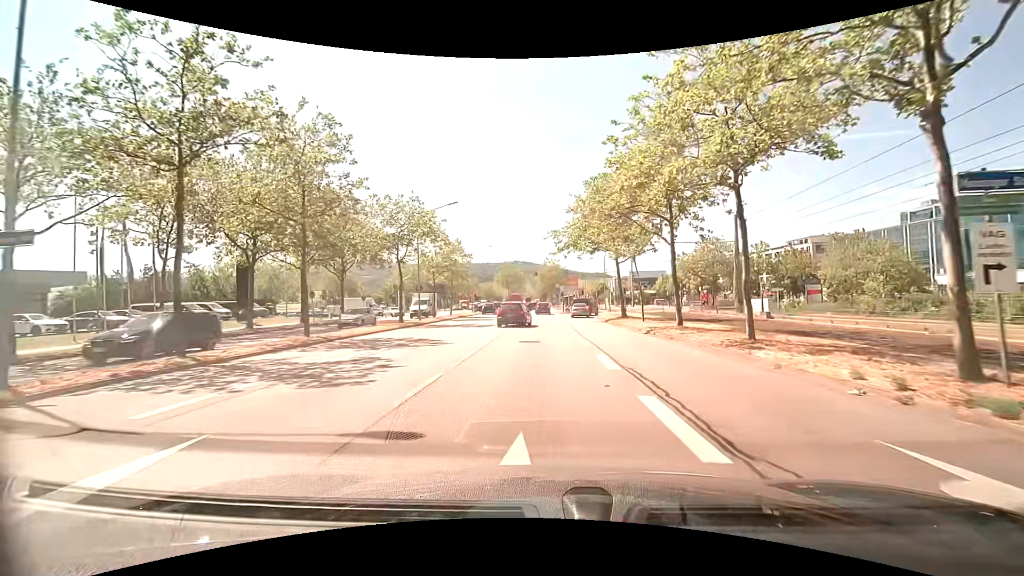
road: primary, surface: asphalt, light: Day
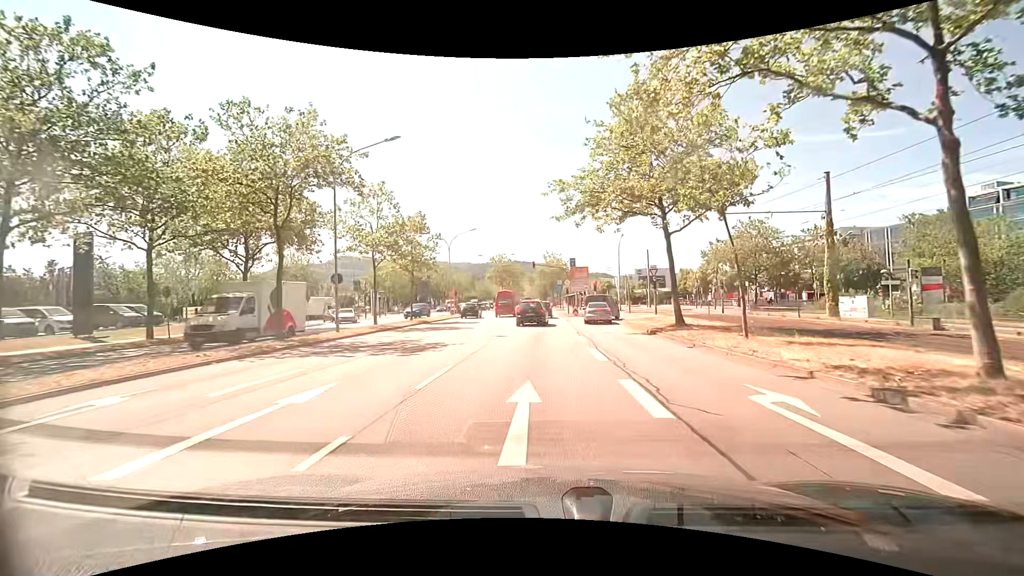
(0.0, +16.3) m; -1°
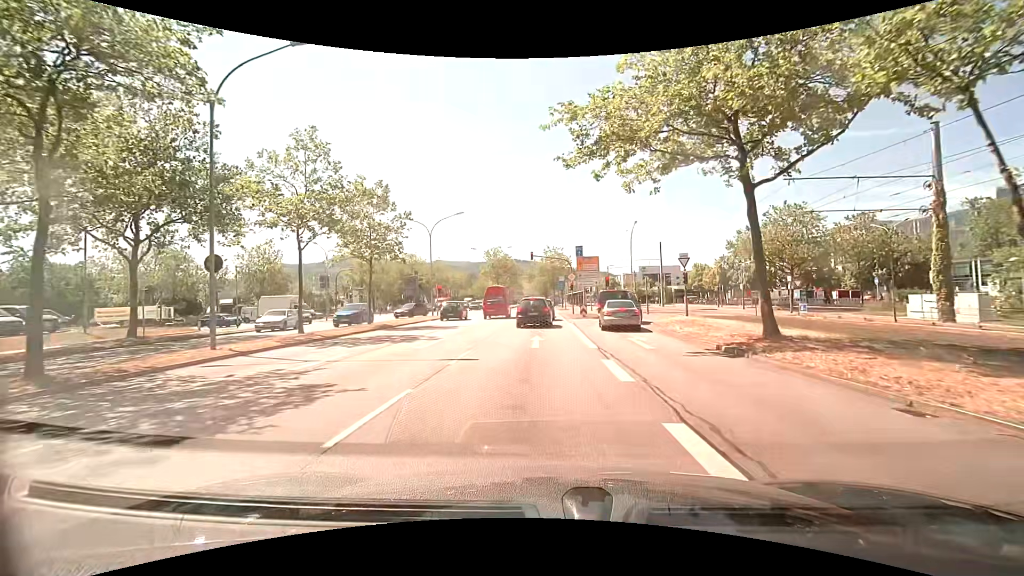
(+0.1, +9.2) m; 0°
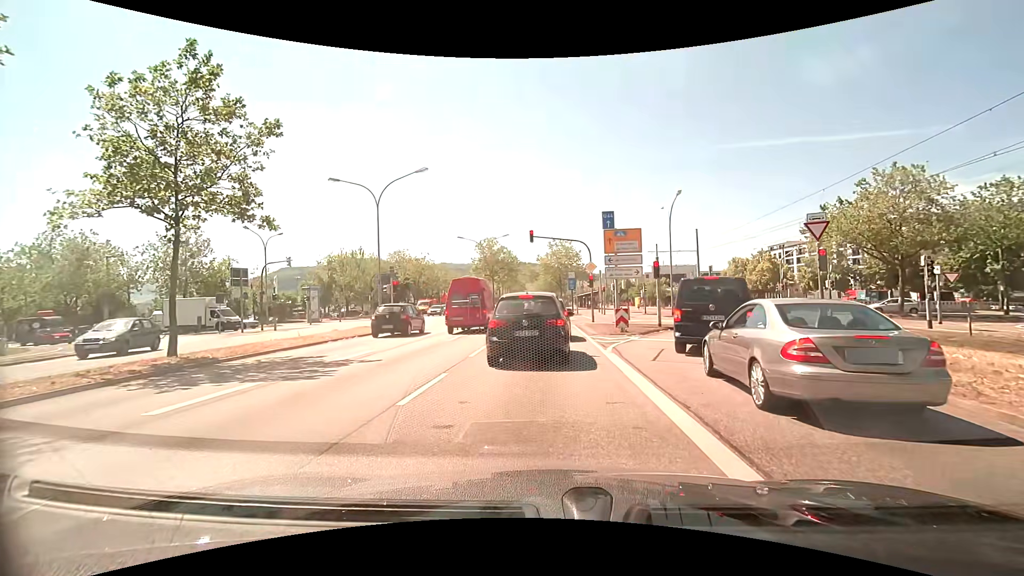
(-0.1, +15.7) m; -1°
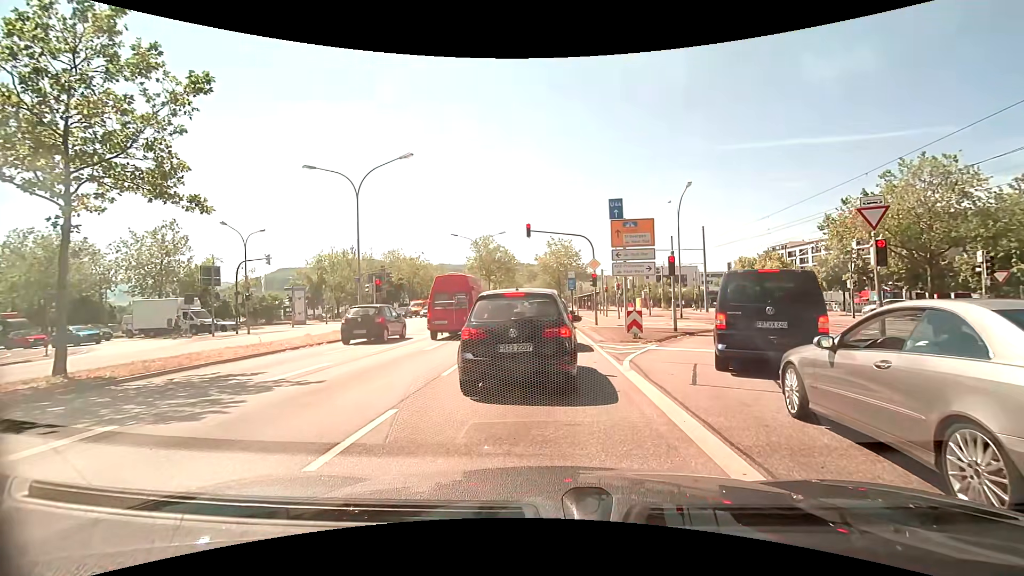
(0.0, +3.0) m; 0°
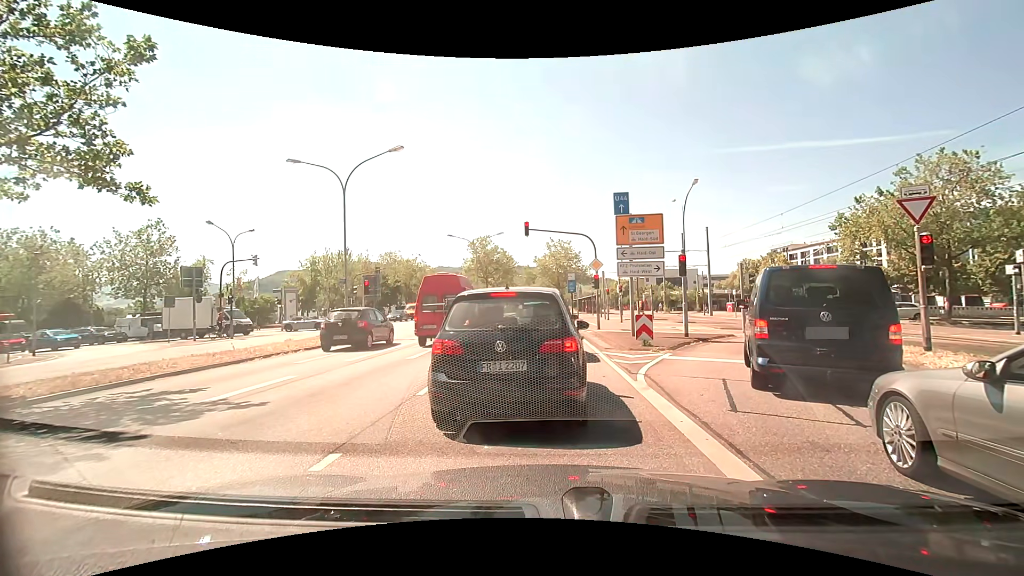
(0.0, +1.6) m; +1°
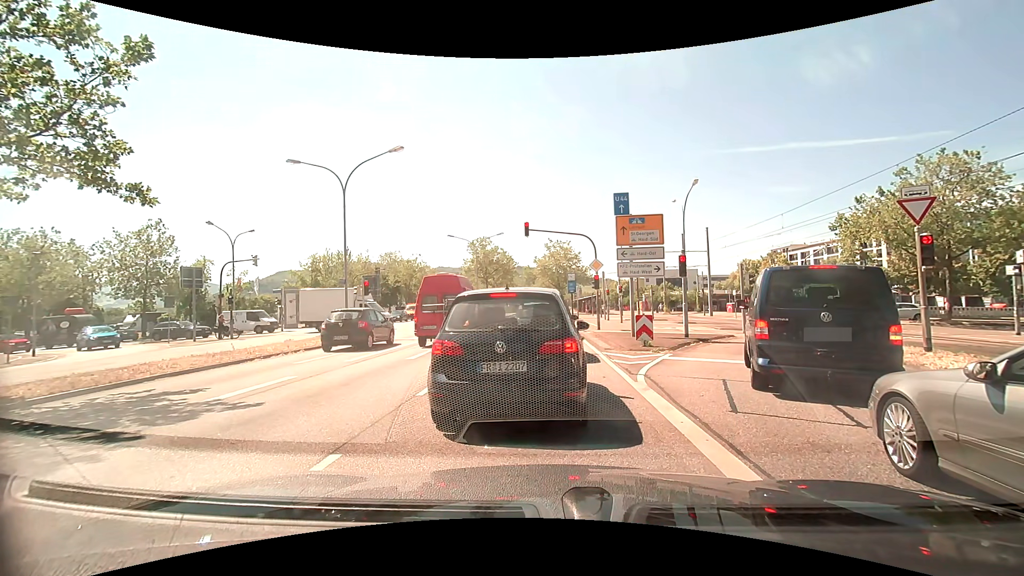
(0.0, +0.1) m; 0°
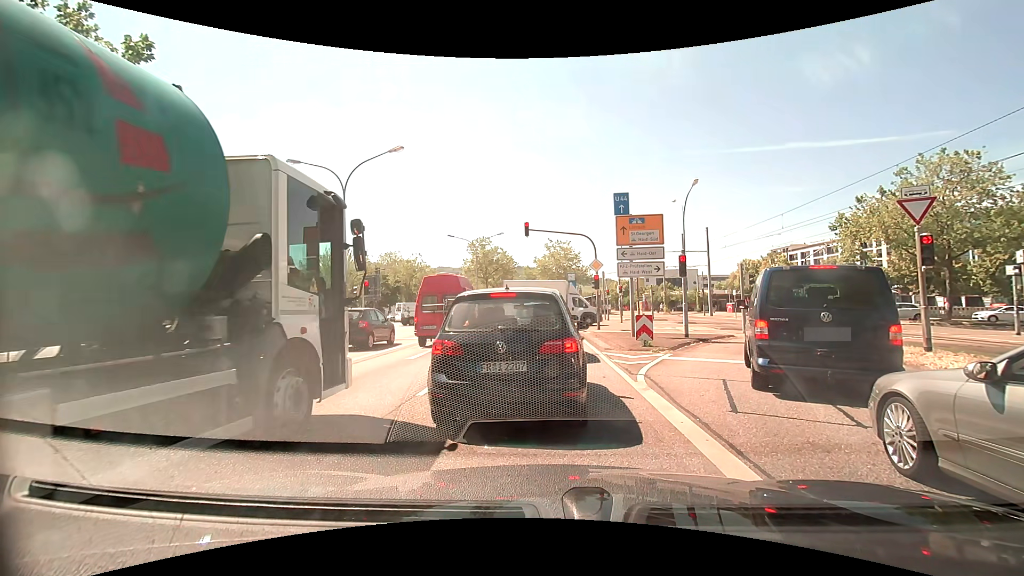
(0.0, 0.0) m; 0°
(0, +10) (0, +20) (0, +30) (0, +40) (0, +50) (0, +60) (0, +70) (0, +80) (0, +90) (-1, +100) m
